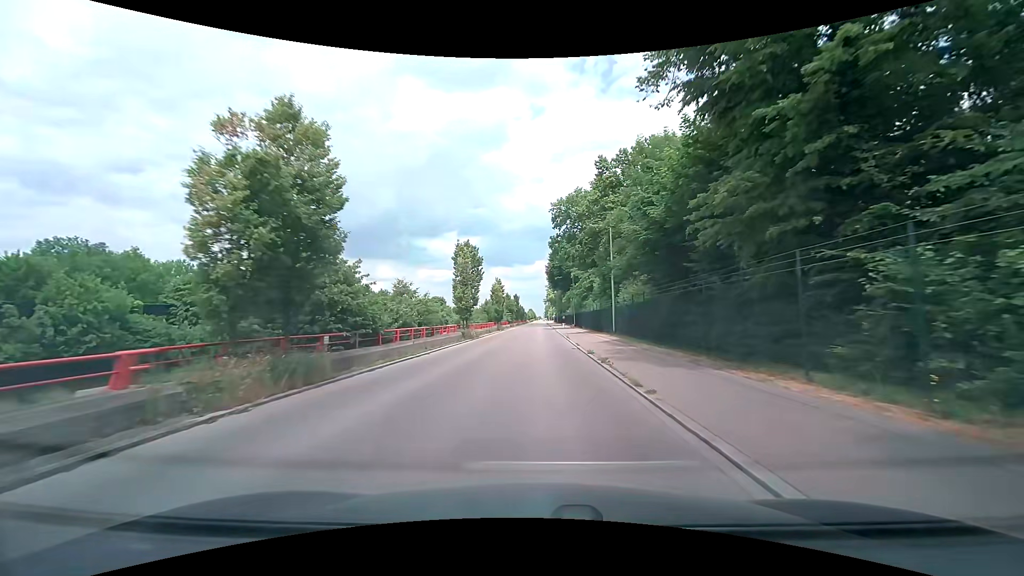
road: tertiary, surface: asphalt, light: Day
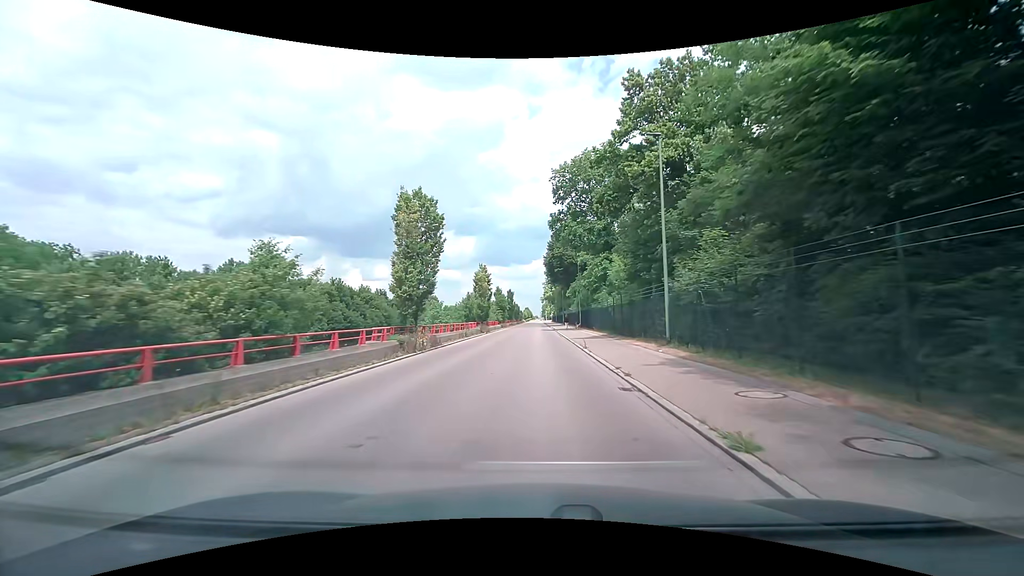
(0.0, +14.7) m; 0°
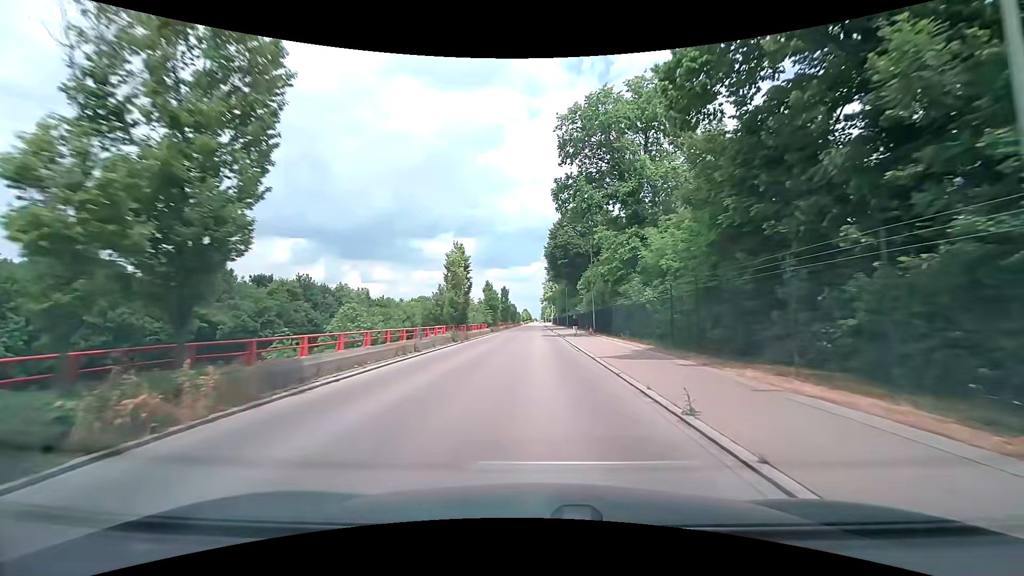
(+0.1, +14.7) m; 0°
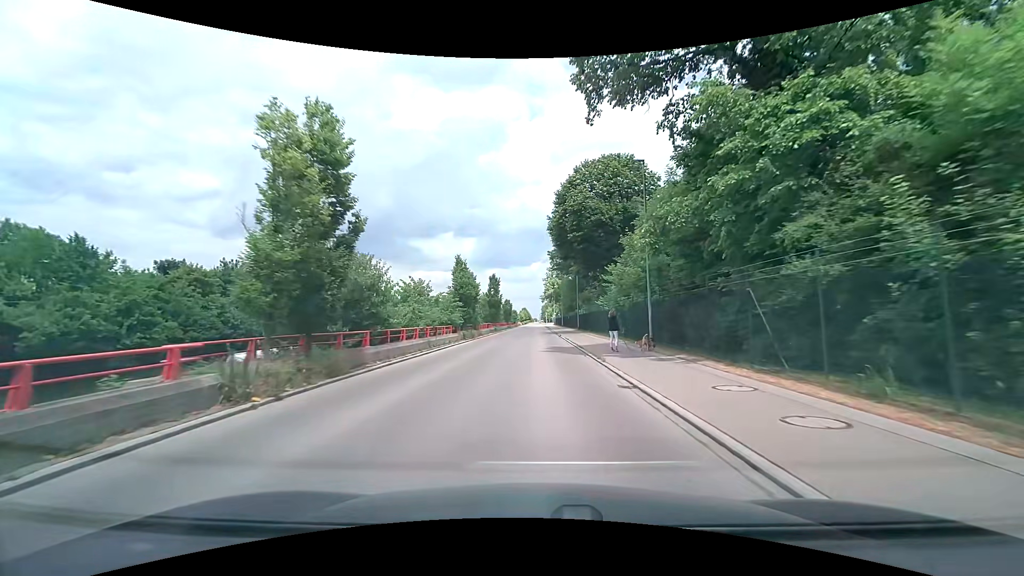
(+0.1, +21.9) m; 0°
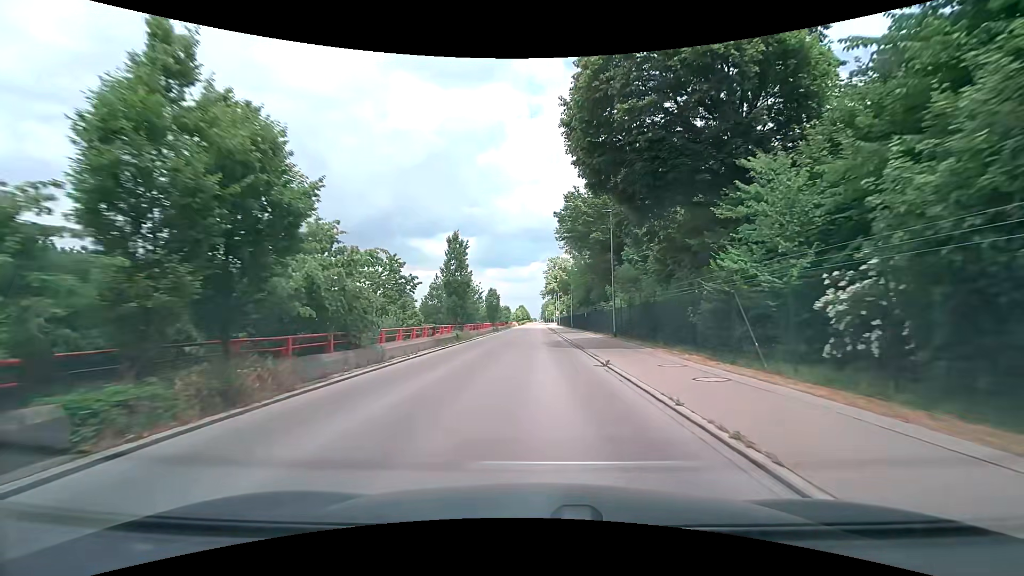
(0.0, +28.9) m; 0°
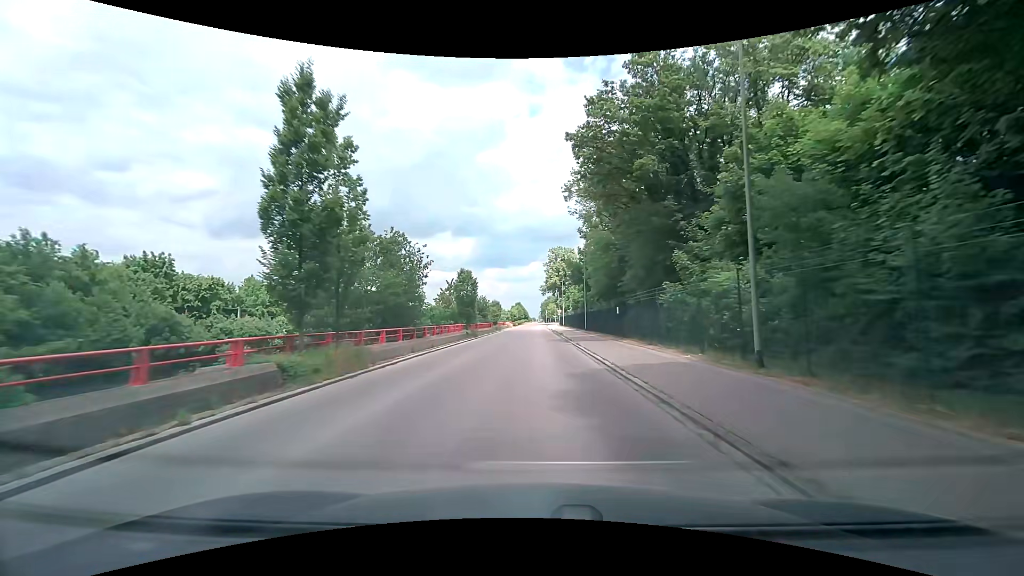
(0.0, +21.6) m; 0°
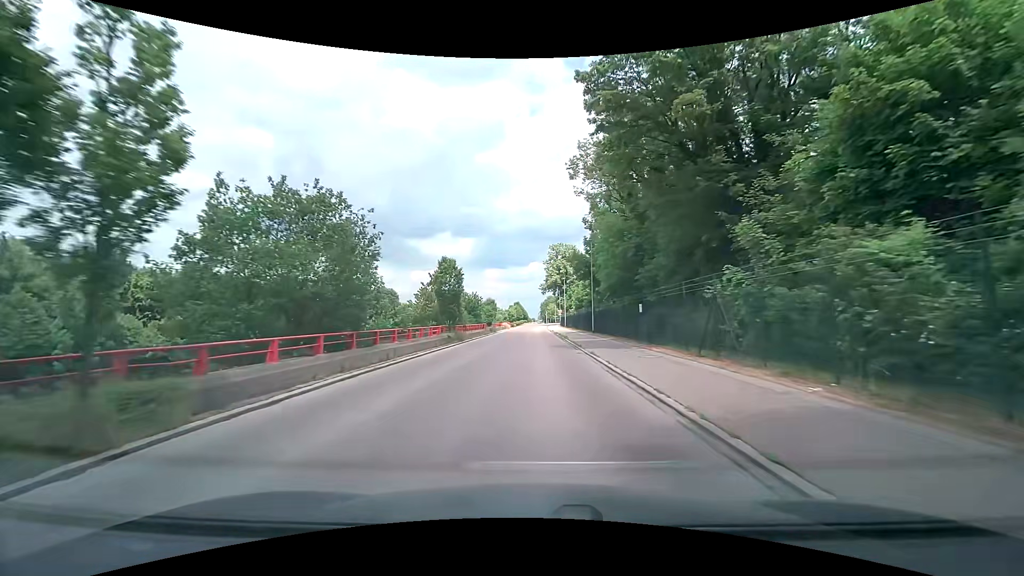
(0.0, +7.3) m; 0°
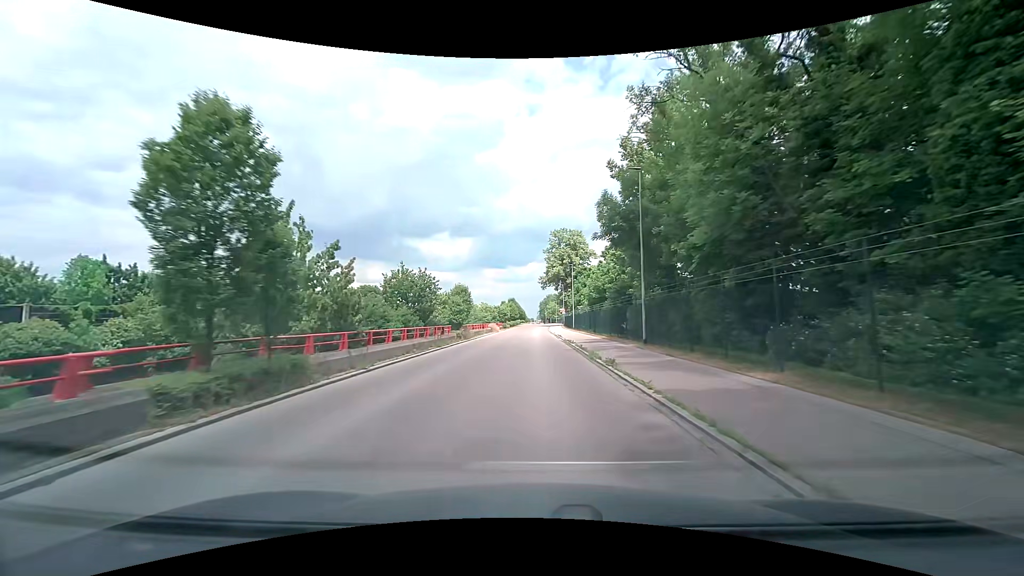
(-0.1, +22.0) m; 0°
(0, +10) (0, +20) (0, +30) (0, +40) (0, +50) (0, +60) (0, +70) (0, +80) (0, +90) (+1, +100) m
